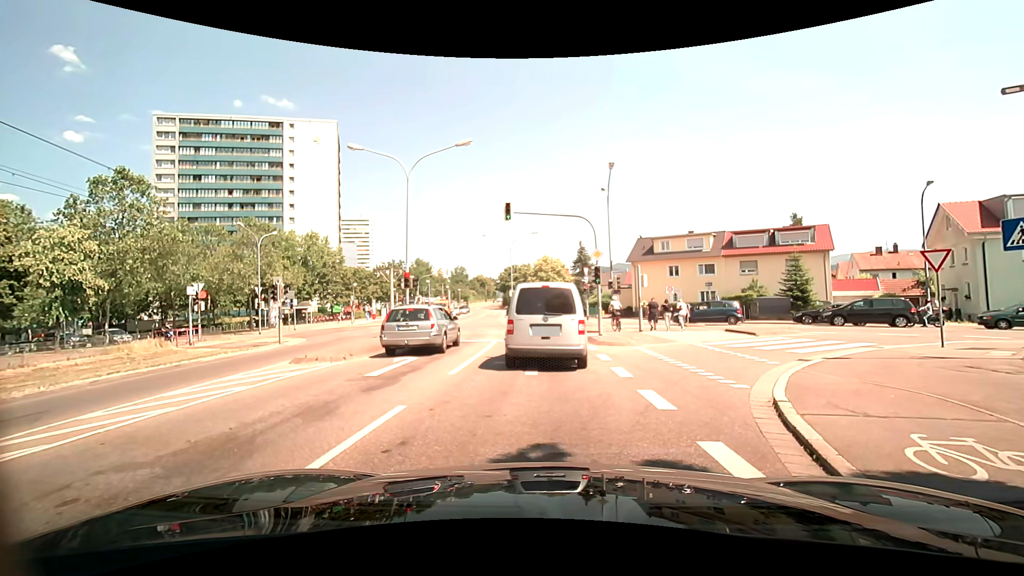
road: tertiary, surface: asphalt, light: Day
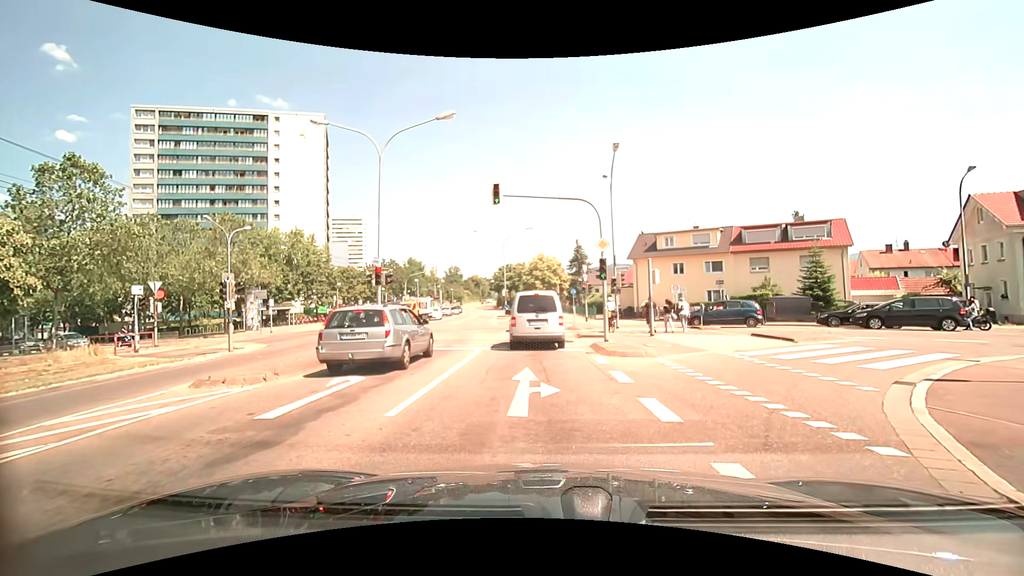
(-0.1, +3.7) m; 0°
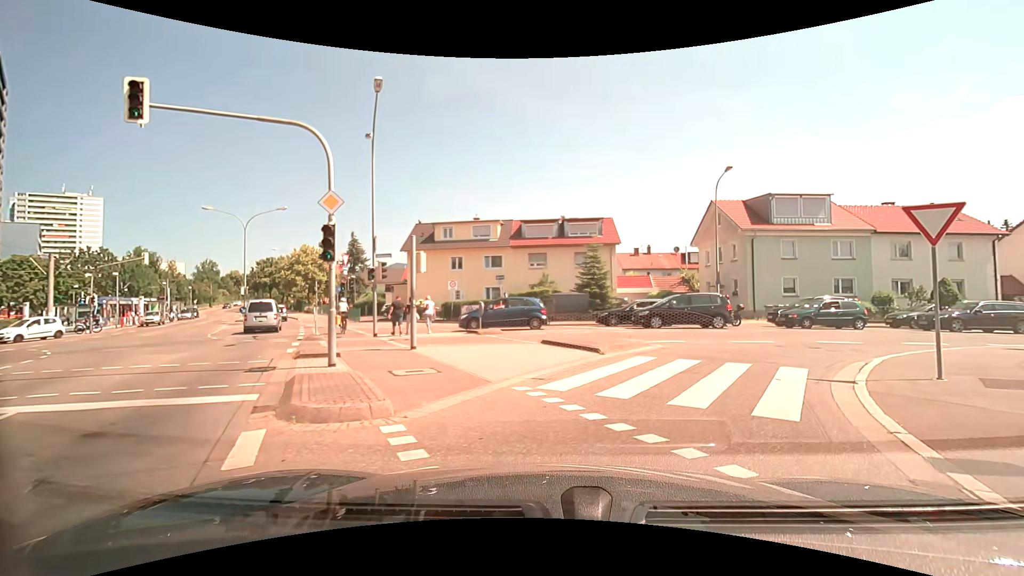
(+1.3, +7.2) m; +25°
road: tertiary_link
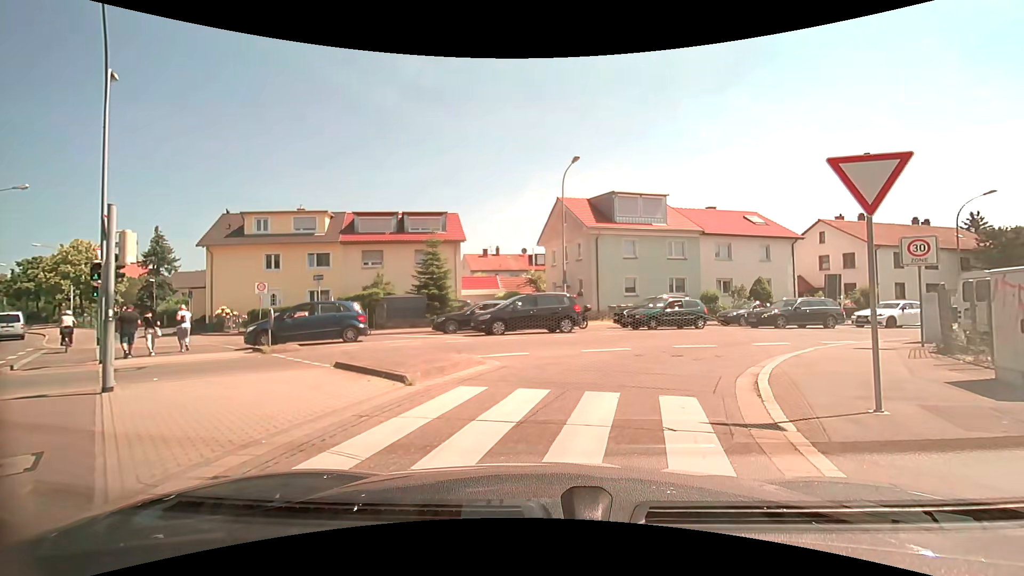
(+0.7, +4.3) m; +15°
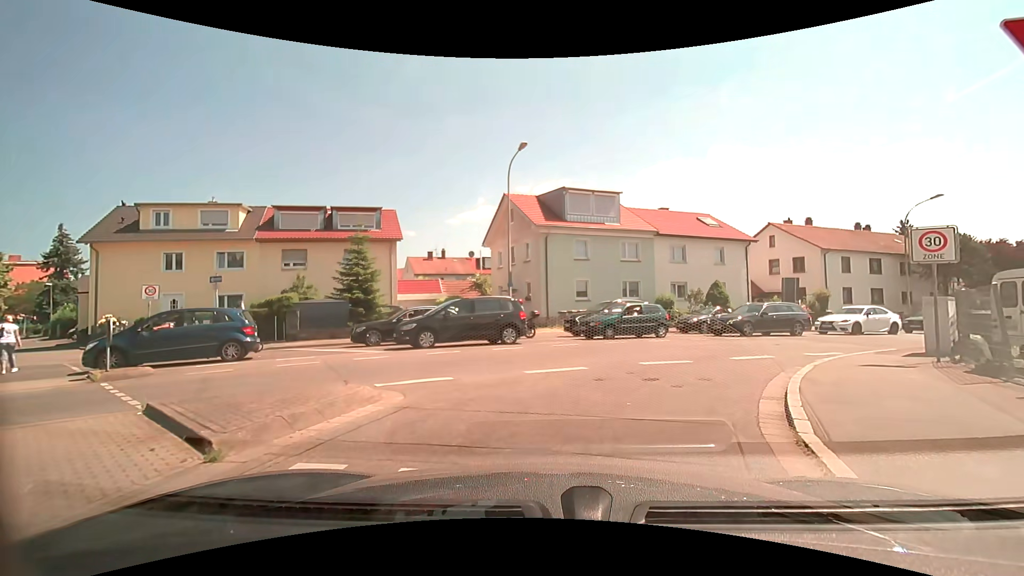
(+0.2, +3.5) m; +6°
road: residential
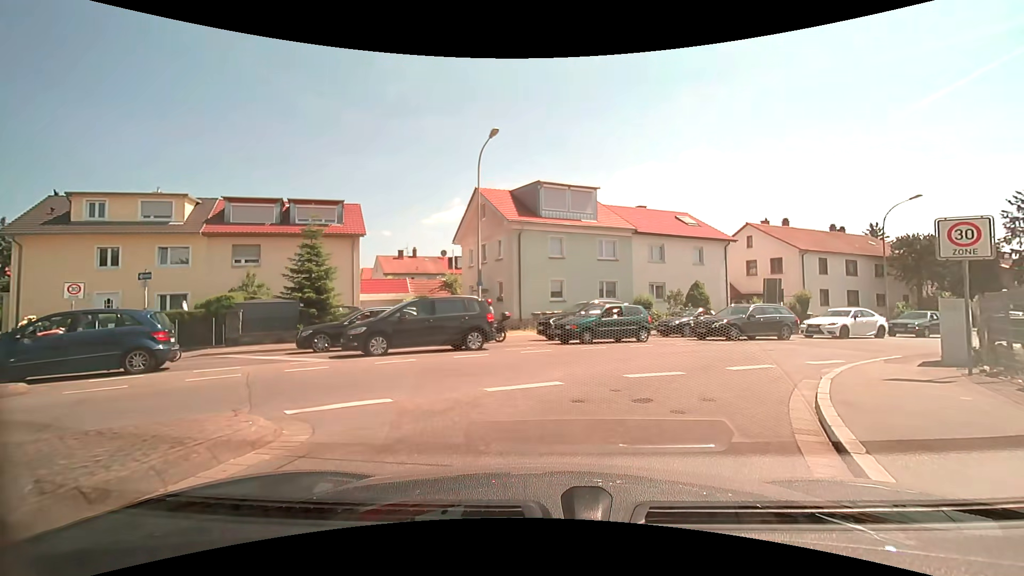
(0.0, +2.0) m; +3°
